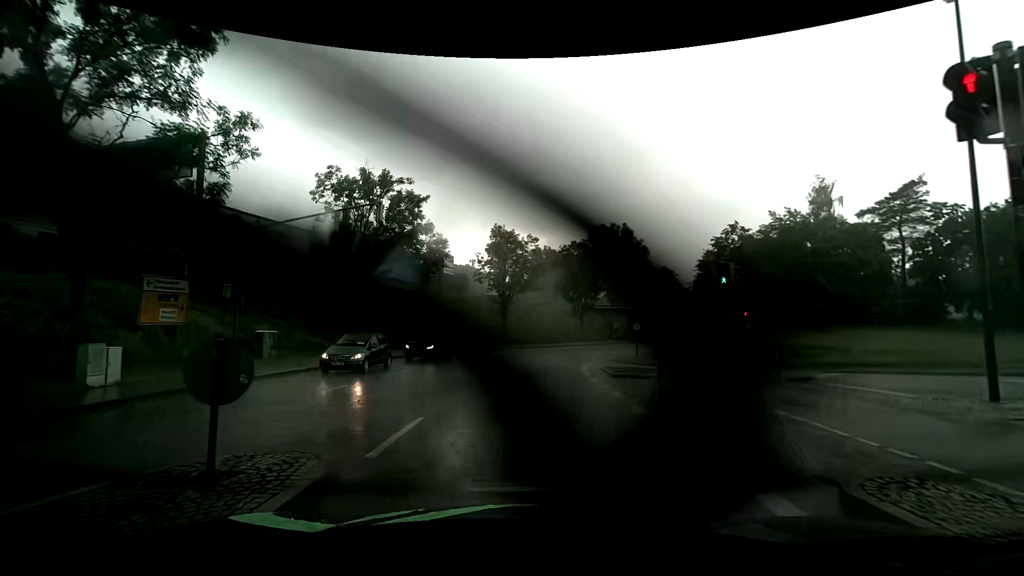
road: tertiary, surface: asphalt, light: Day
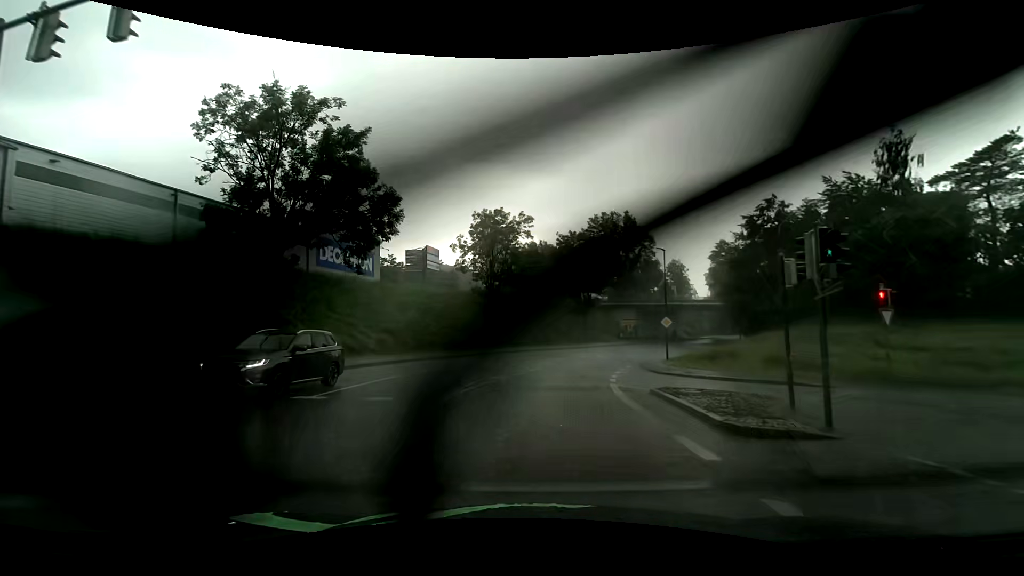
(0.0, +12.2) m; +1°
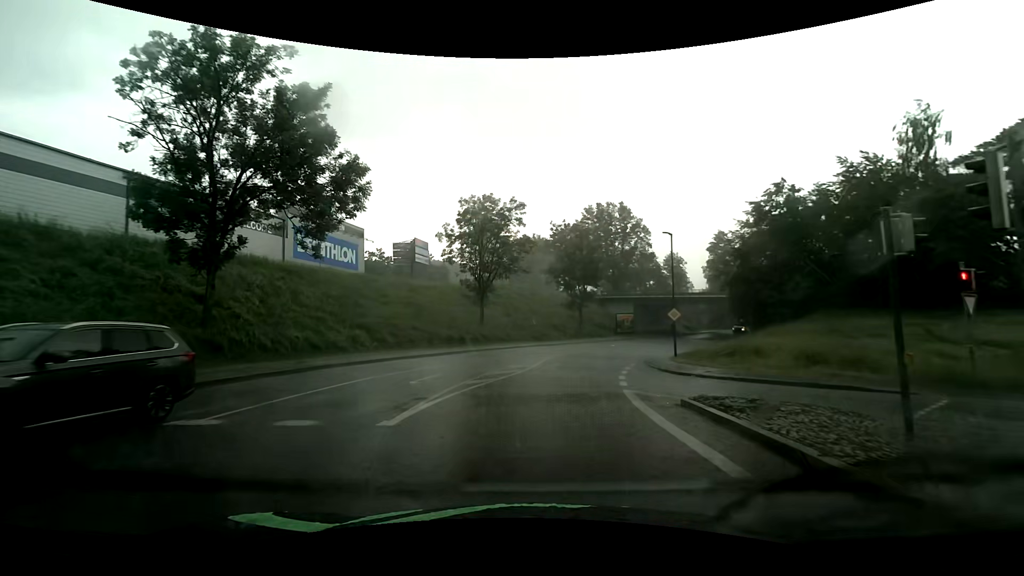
(0.0, +3.9) m; +1°
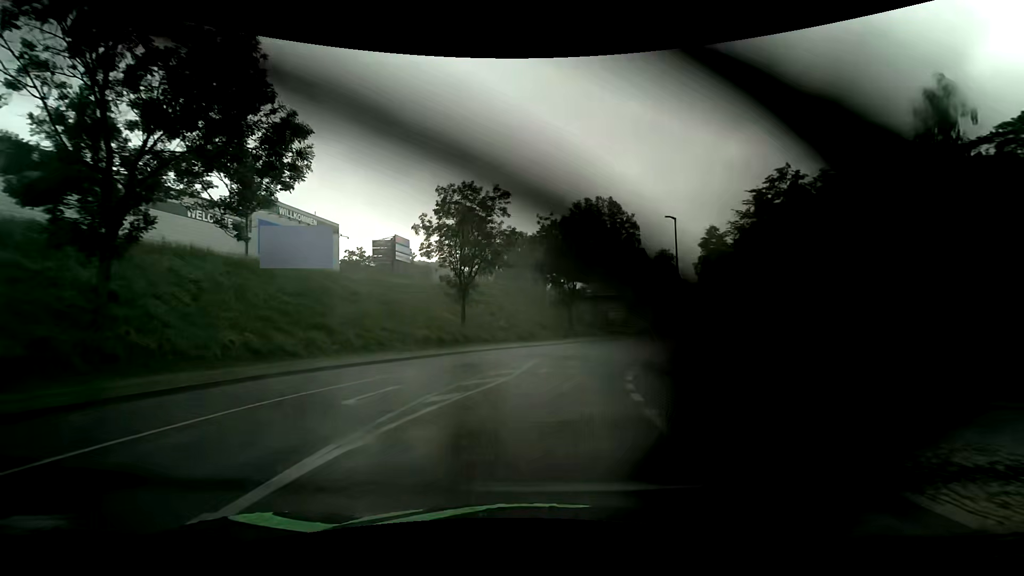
(+0.1, +4.2) m; +2°
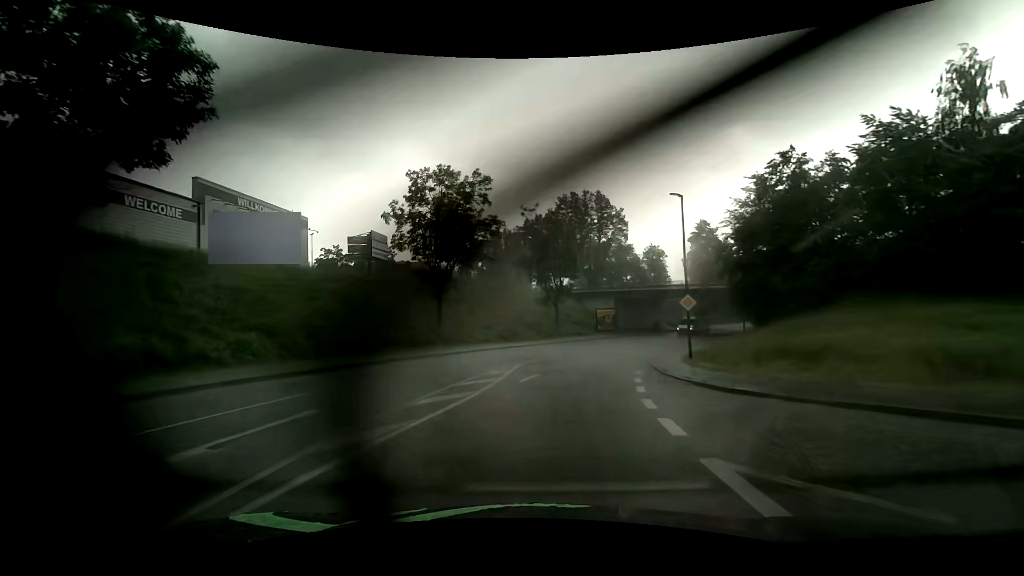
(0.0, +4.5) m; +1°
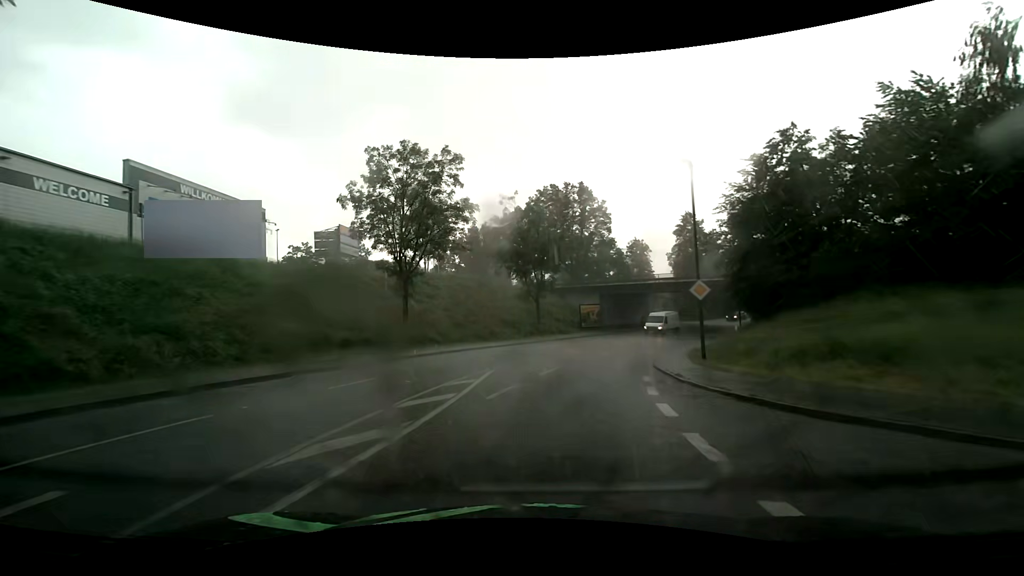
(+0.1, +4.8) m; +3°
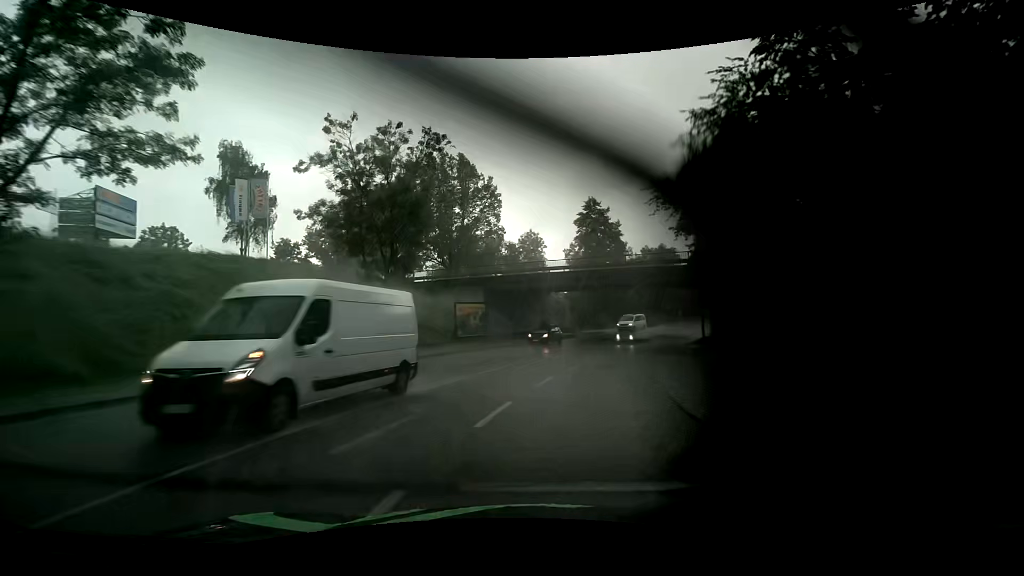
(+2.0, +20.8) m; +12°
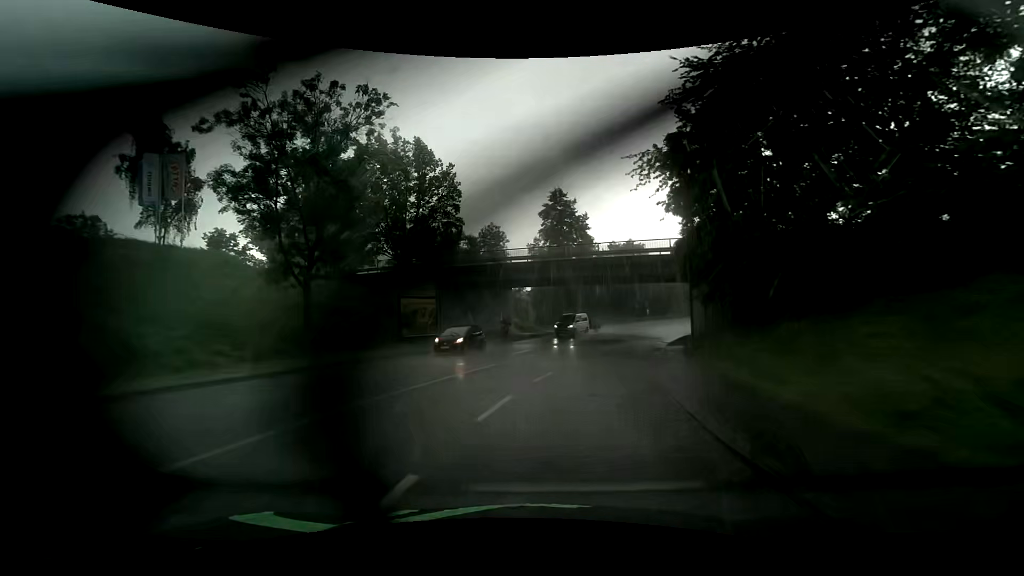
(+0.2, +5.6) m; +4°
(+1, +10) (+3, +20) (+5, +29) (+8, +39) (+12, +48) (+17, +57) (+23, +65) (+29, +73) (+36, +80) (+44, +87) m
